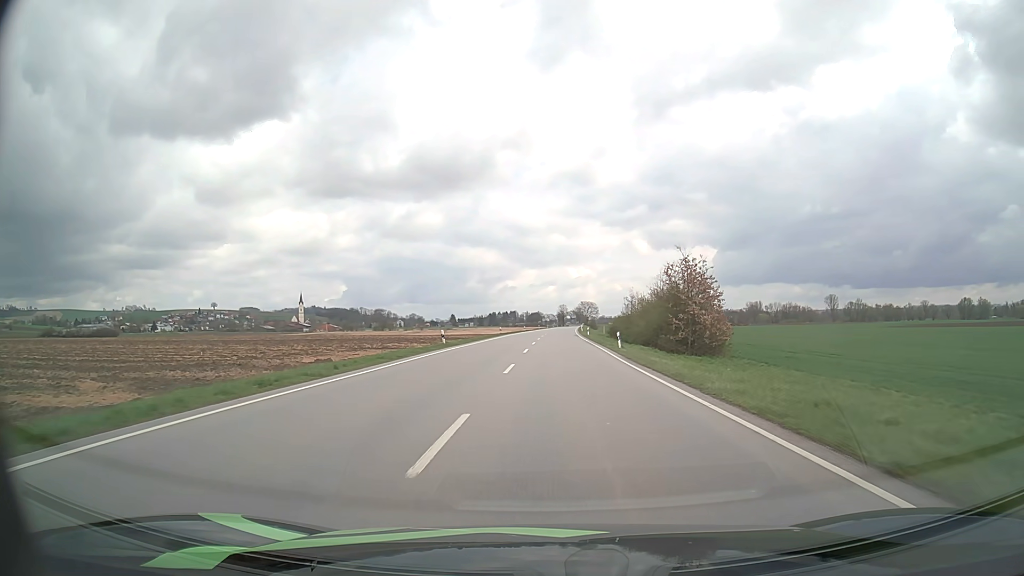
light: Day
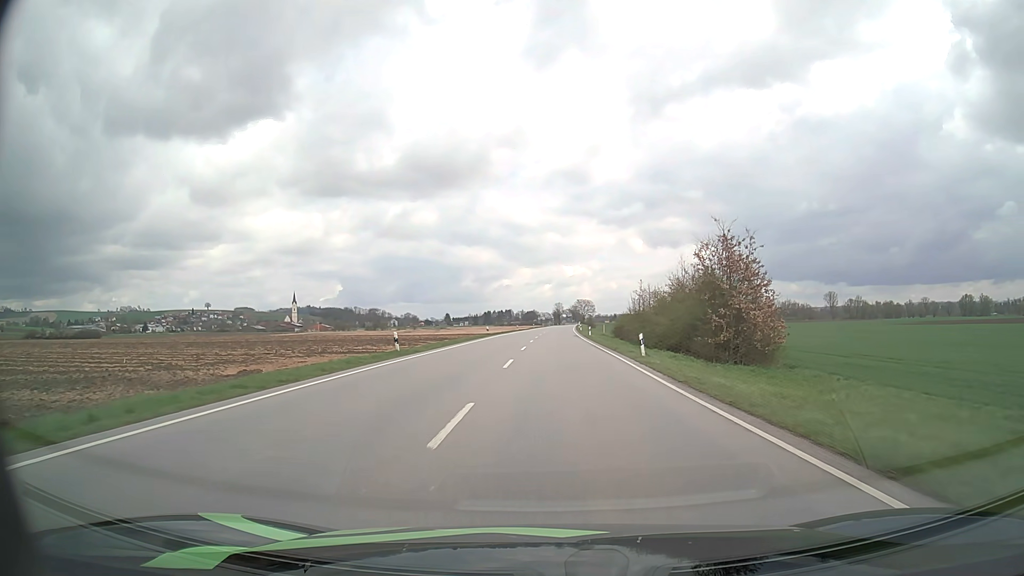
(0.0, +11.0) m; 0°
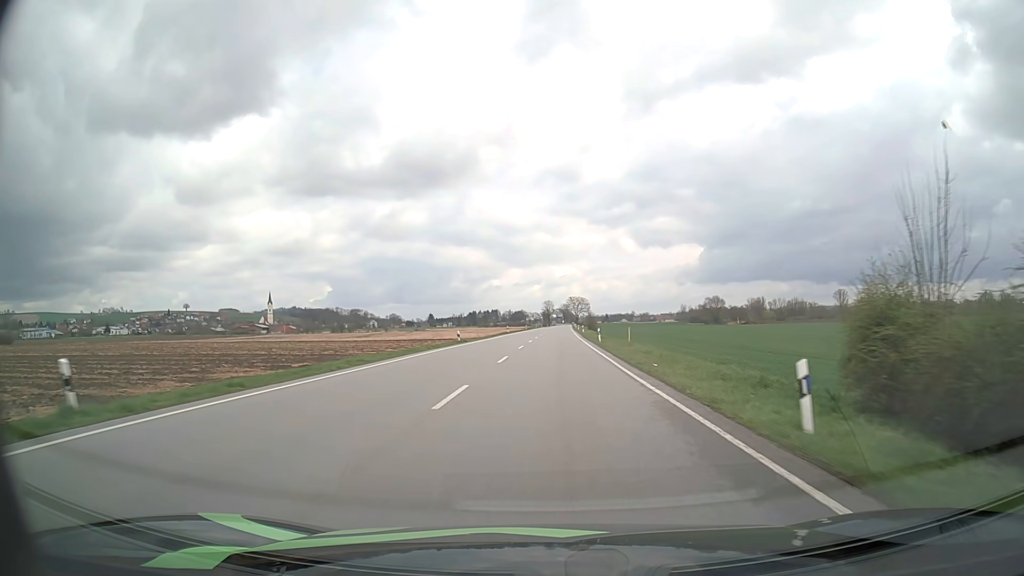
(+0.7, +58.5) m; +1°
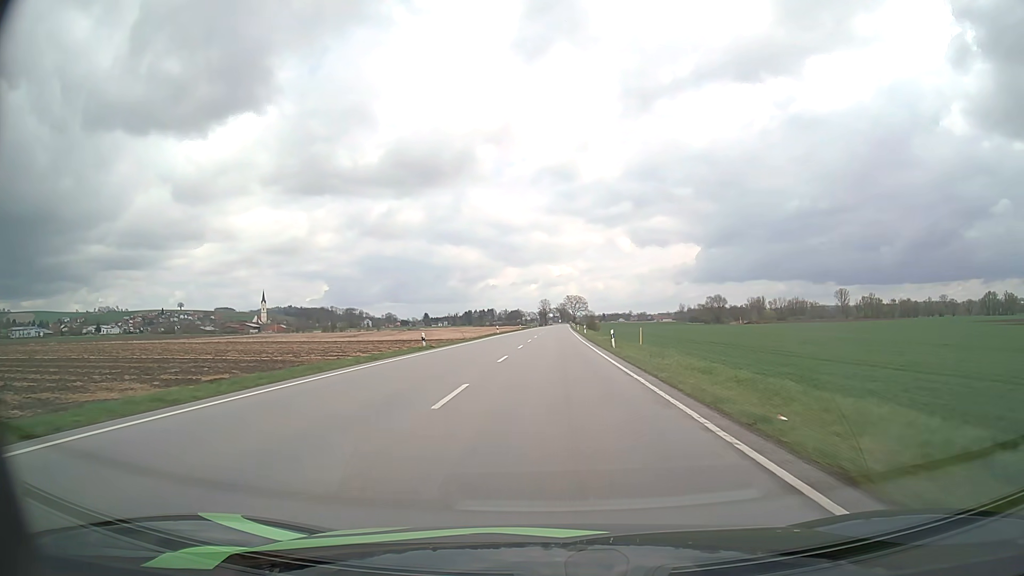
(0.0, +12.4) m; 0°
(0, +10) (0, +20) (0, +30) (0, +40) (0, +50) (+1, +60) (+1, +70) (+1, +80) (+1, +90) (+1, +100) m
